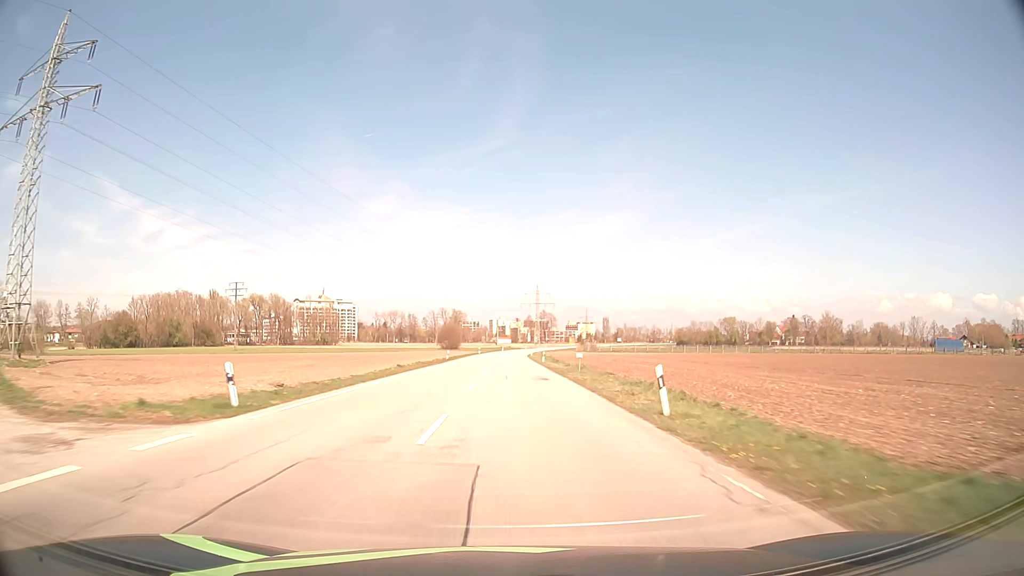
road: secondary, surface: asphalt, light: Day
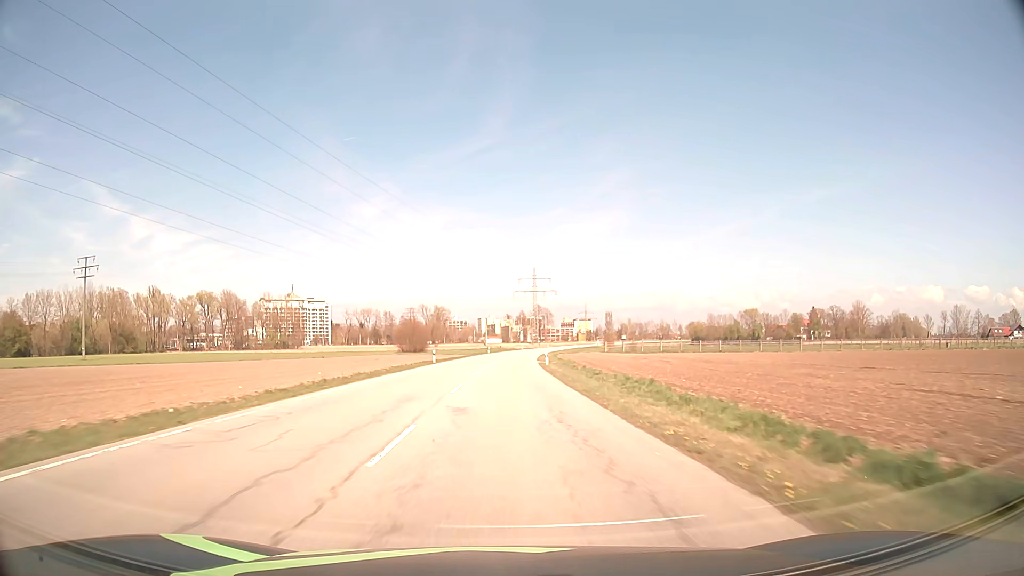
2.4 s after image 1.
(+0.5, +61.2) m; +1°
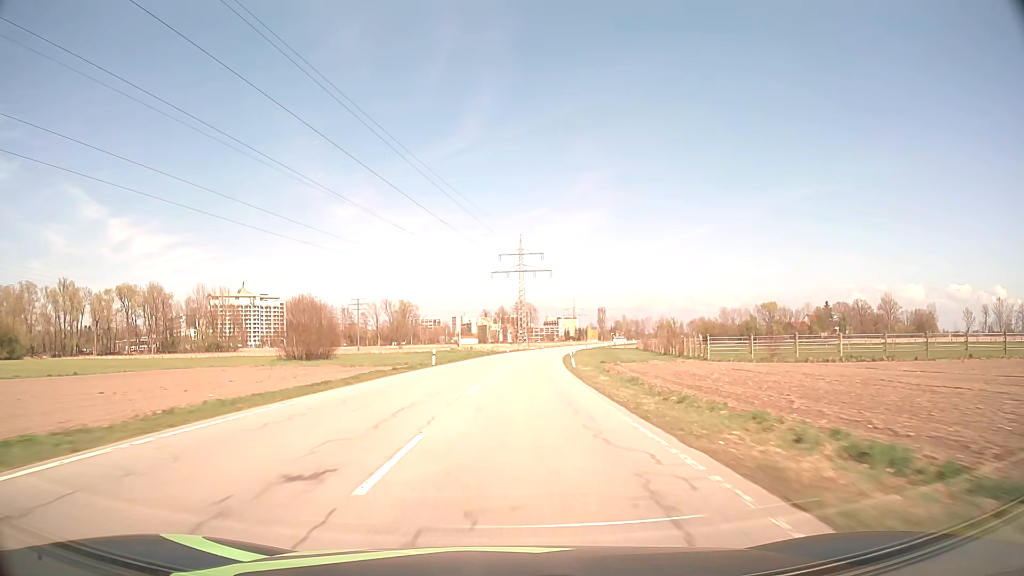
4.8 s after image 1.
(+0.4, +61.6) m; +1°
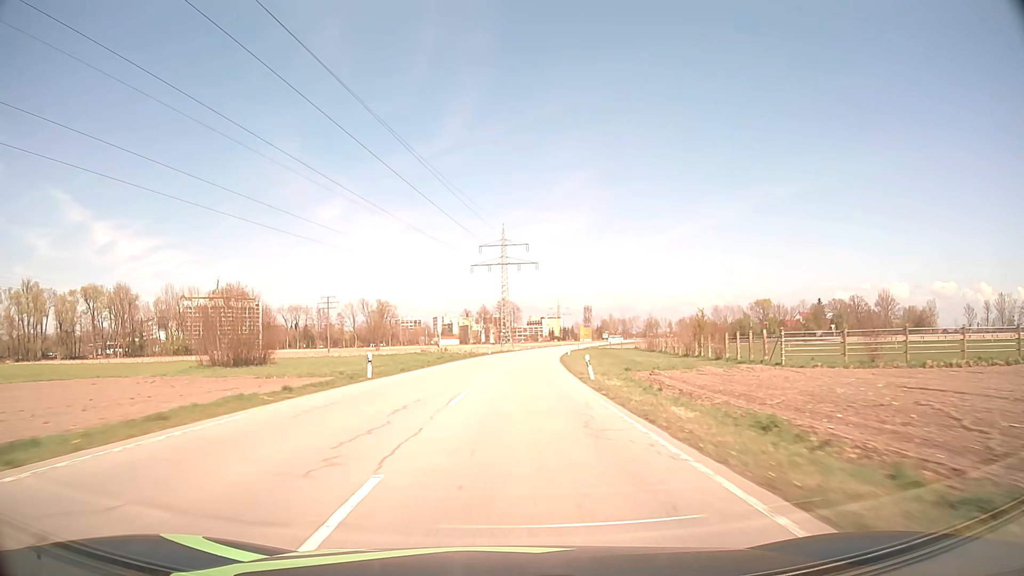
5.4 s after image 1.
(+0.2, +15.4) m; +2°
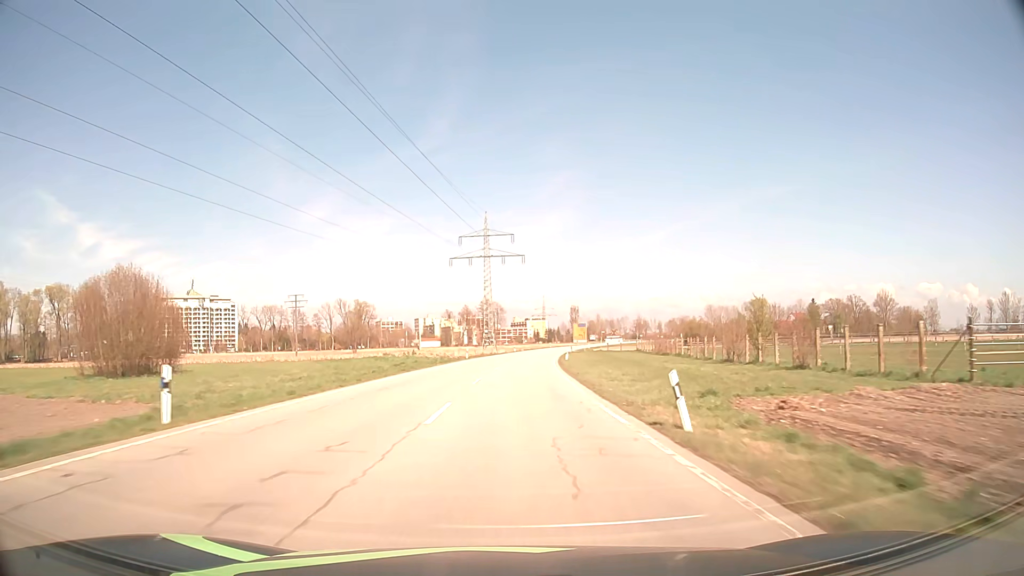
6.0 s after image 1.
(+0.2, +15.4) m; +1°
(0, +10) (0, +20) (+1, +30) (+1, +40) (+2, +50) (+2, +60) (+3, +70) (+4, +80) (+5, +90) (+6, +100) m
